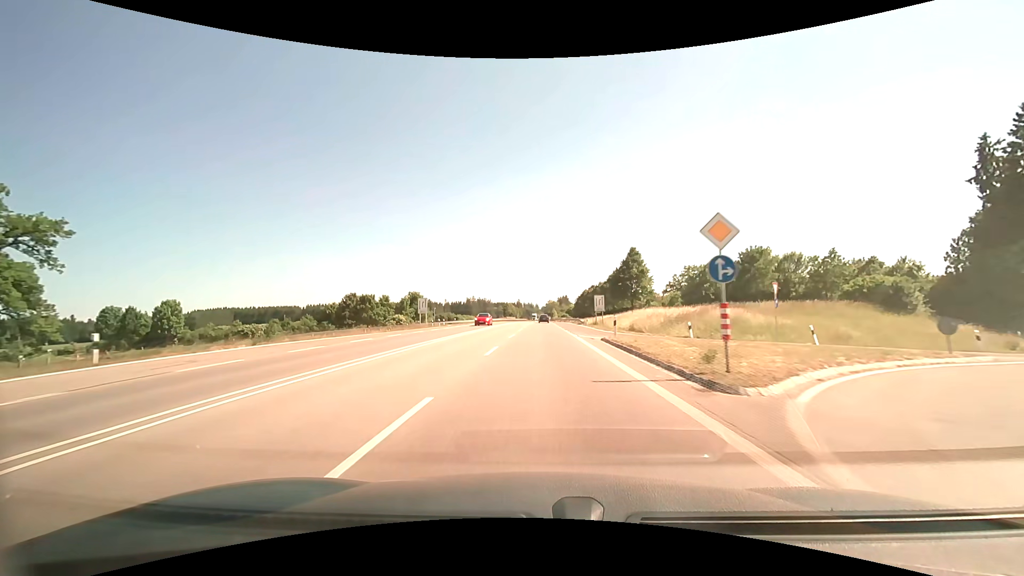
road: primary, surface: asphalt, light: Day
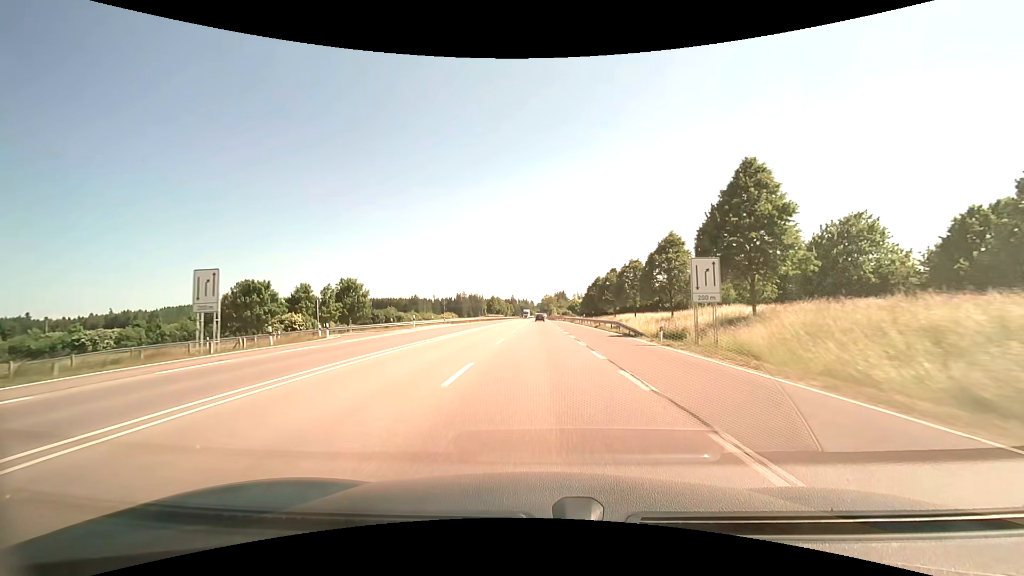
(0.0, +42.4) m; -1°
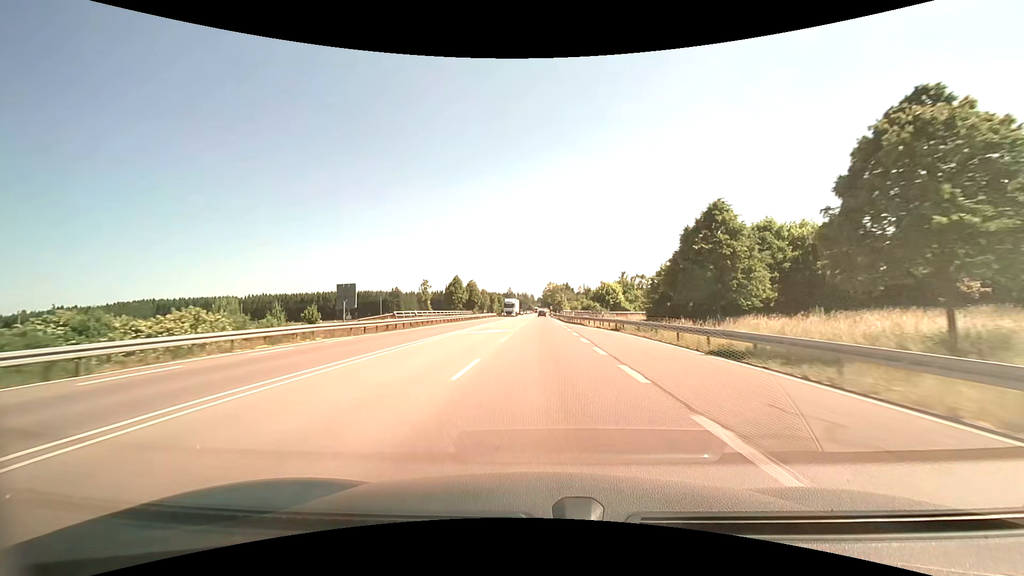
(-0.2, +71.0) m; 0°
(0, +10) (0, +20) (0, +30) (0, +40) (0, +50) (0, +60) (0, +70) (0, +80) (0, +90) (+1, +100) m
